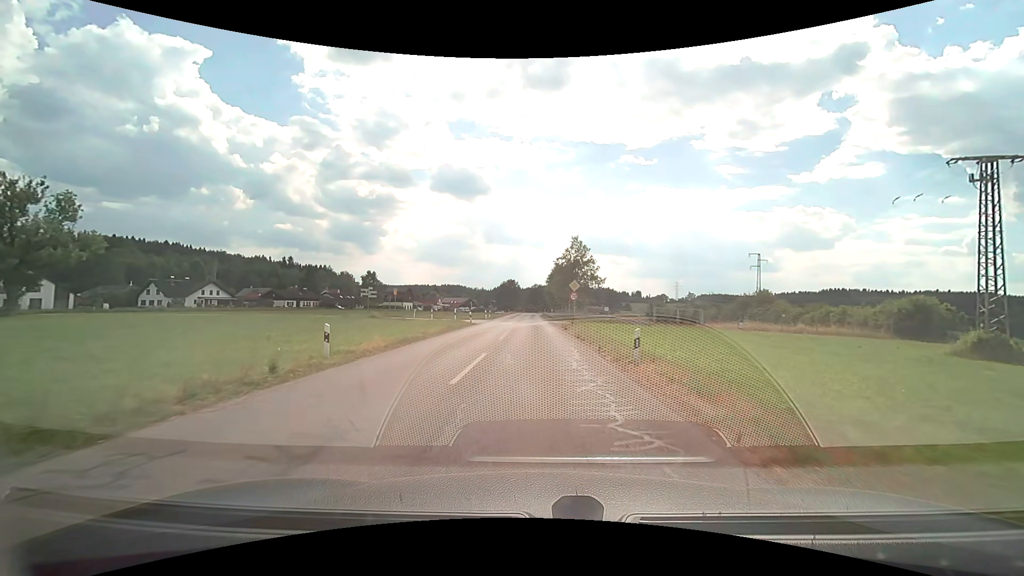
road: tertiary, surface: asphalt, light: Day
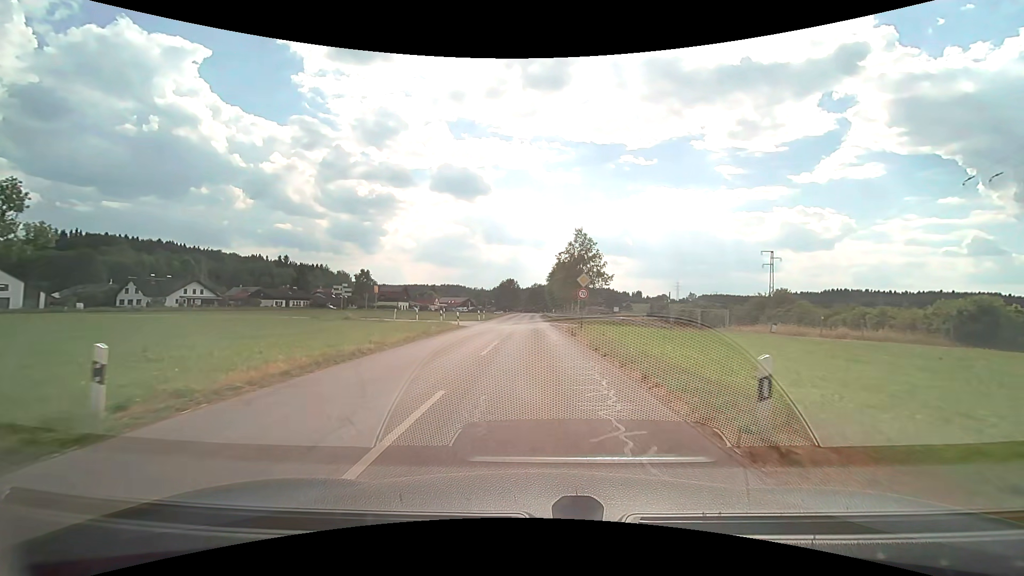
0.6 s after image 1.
(0.0, +6.7) m; 0°
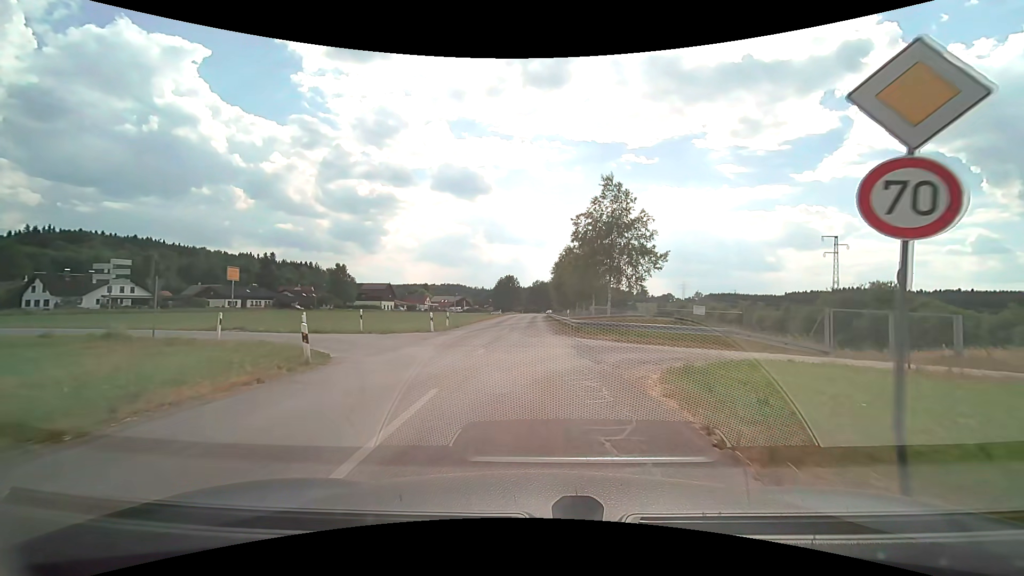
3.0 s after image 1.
(0.0, +23.6) m; -1°
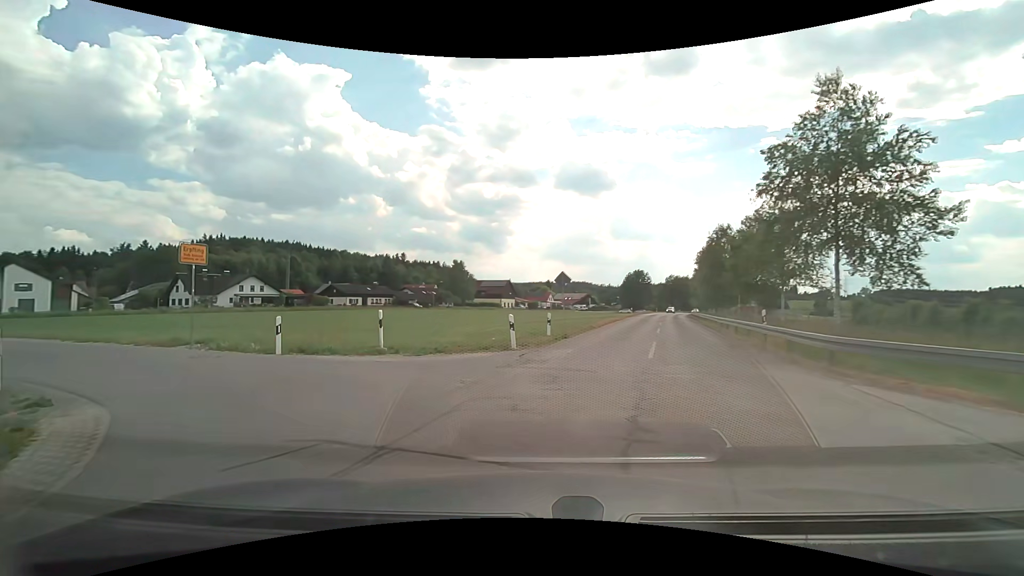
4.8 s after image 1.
(-0.6, +12.7) m; -12°
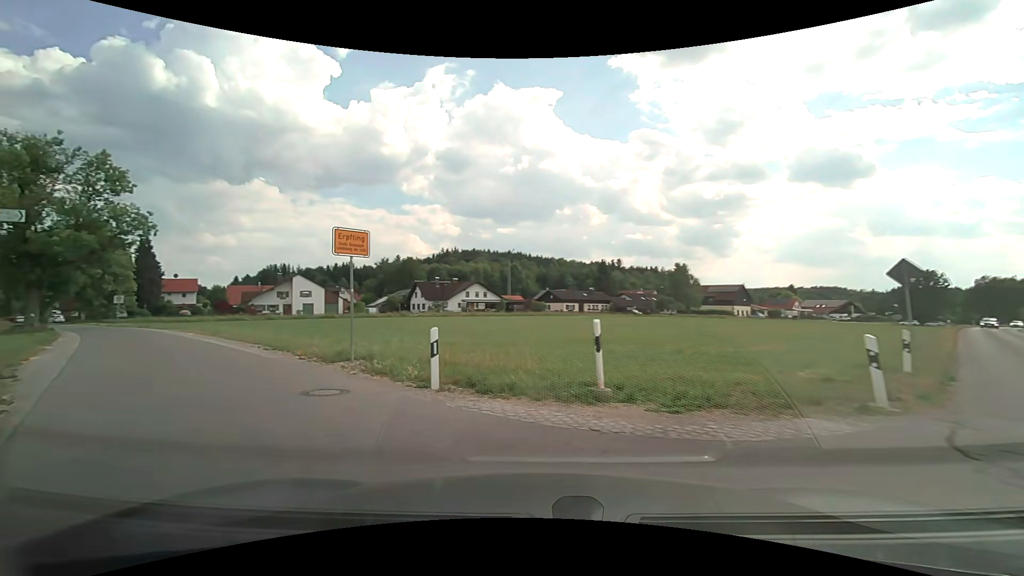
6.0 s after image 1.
(-1.2, +6.4) m; -24°
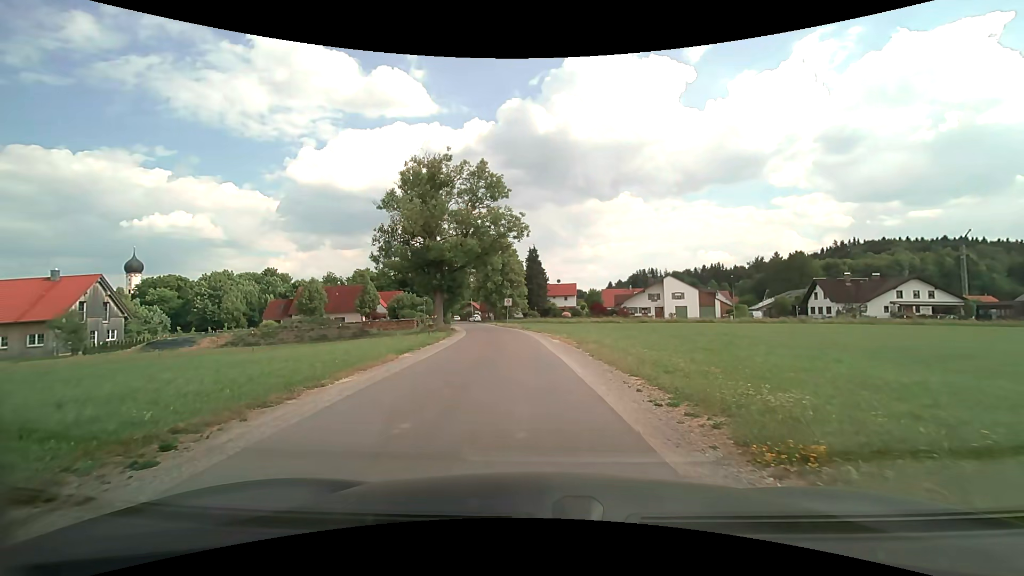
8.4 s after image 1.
(-4.4, +9.8) m; -42°
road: residential
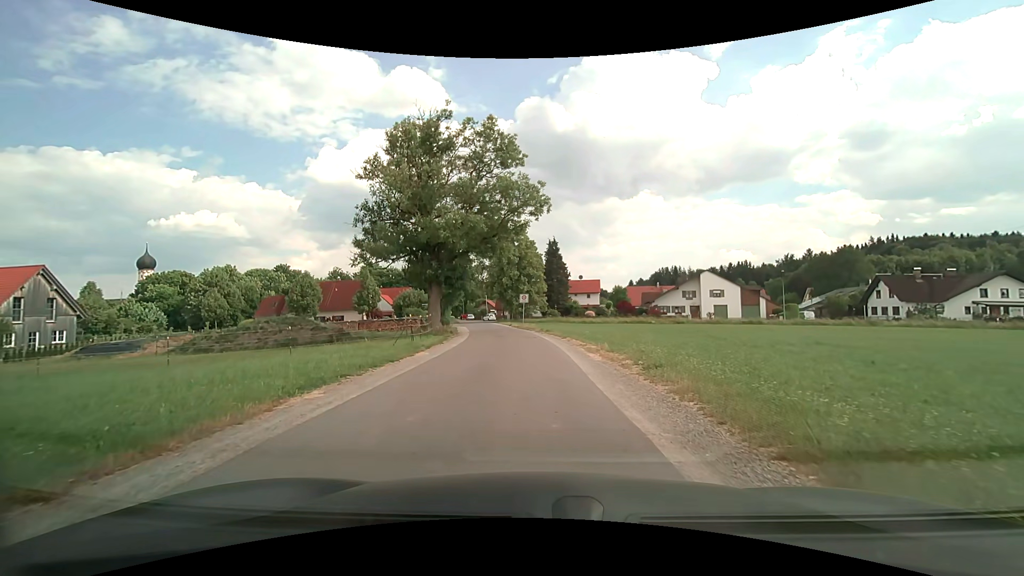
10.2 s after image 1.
(-0.3, +9.8) m; -2°
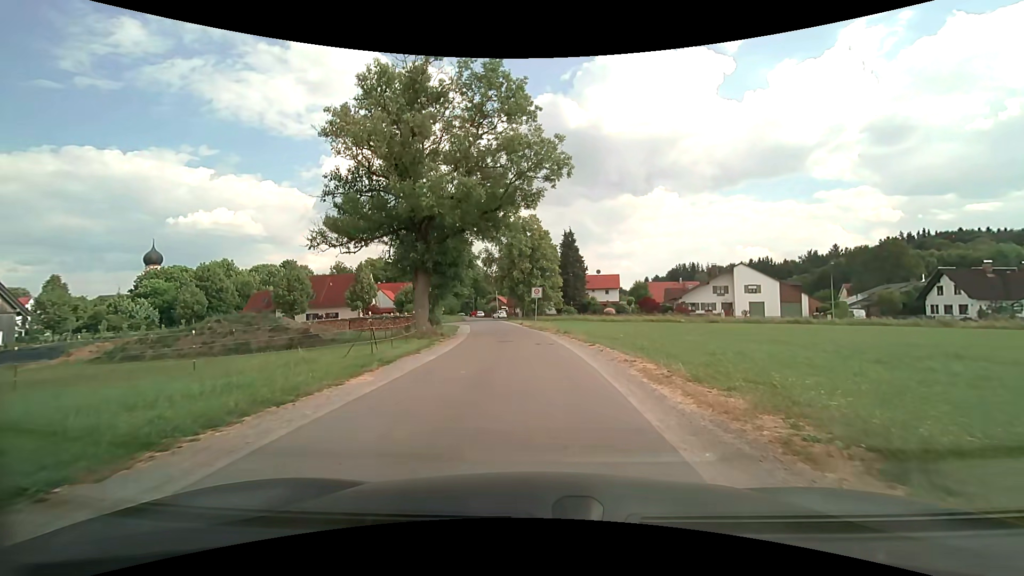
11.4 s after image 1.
(-0.1, +8.0) m; -2°
(0, +10) (0, +20) (-1, +30) (-2, +40) (-3, +50) (-5, +60) (-6, +70) (-8, +79) (-9, +89) (-11, +99) m
